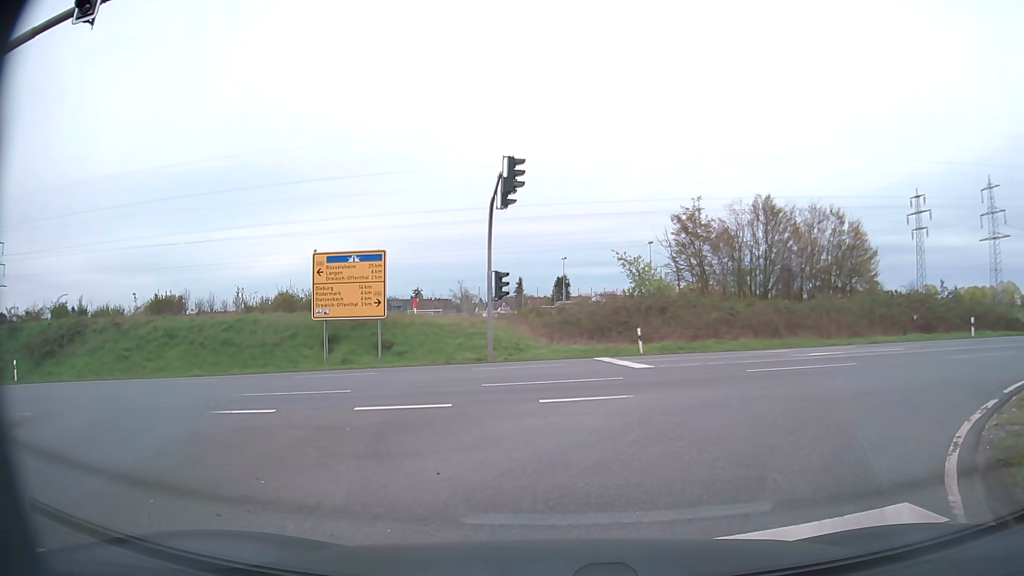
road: secondary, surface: asphalt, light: Day
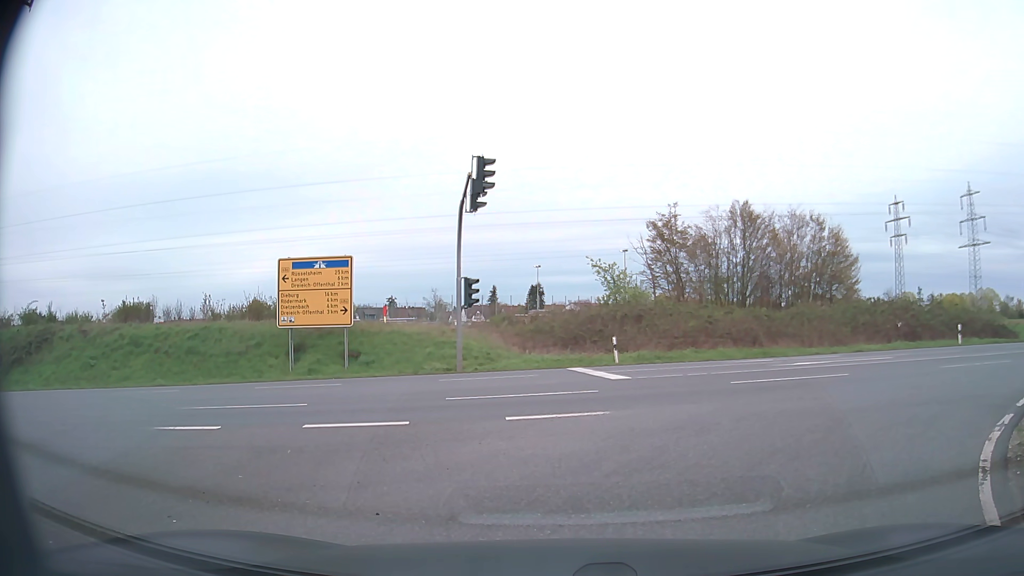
(0.0, +1.1) m; -1°
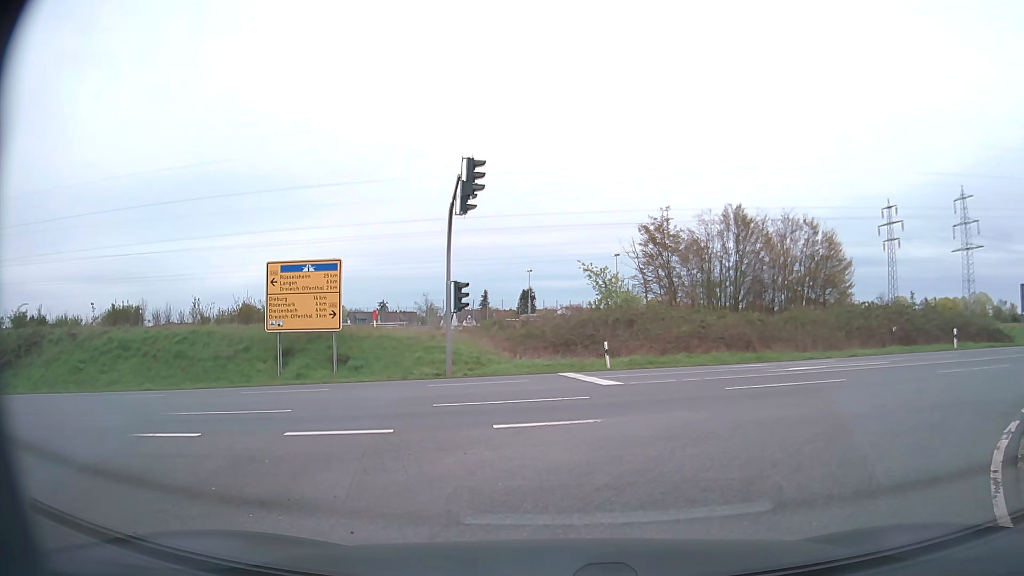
(0.0, +0.4) m; 0°
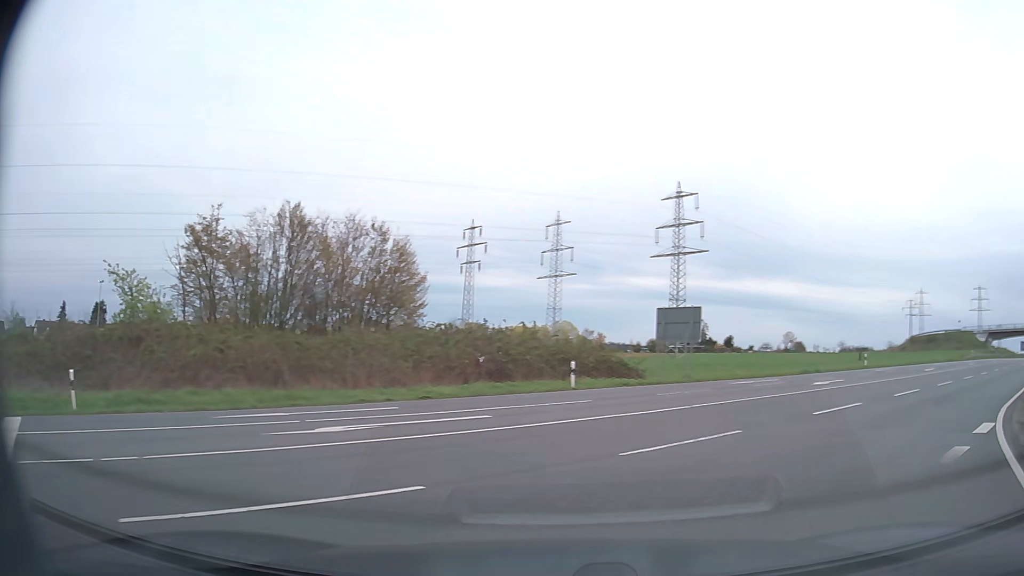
(+3.1, +9.0) m; +39°
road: primary
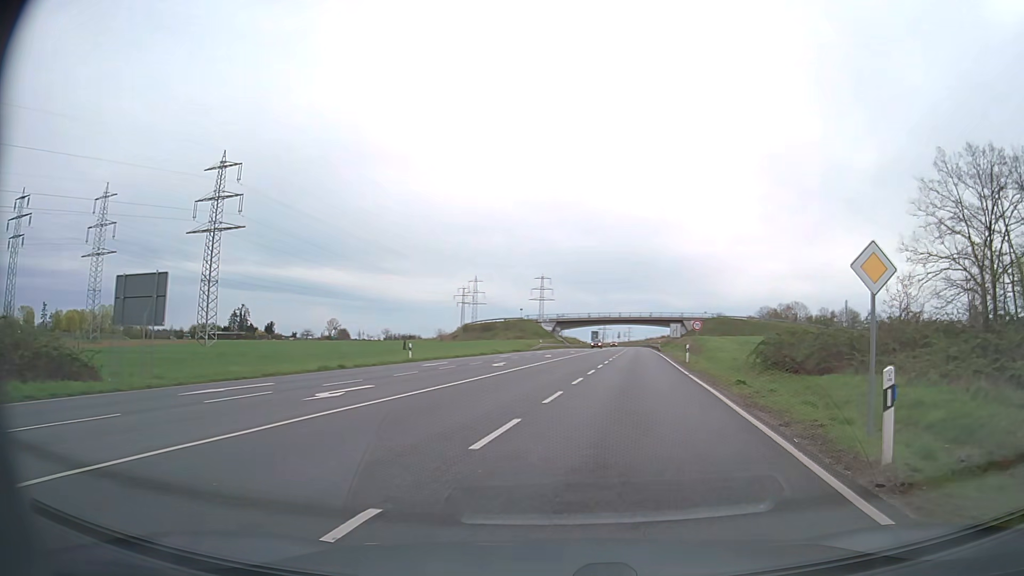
(+4.3, +10.7) m; +39°
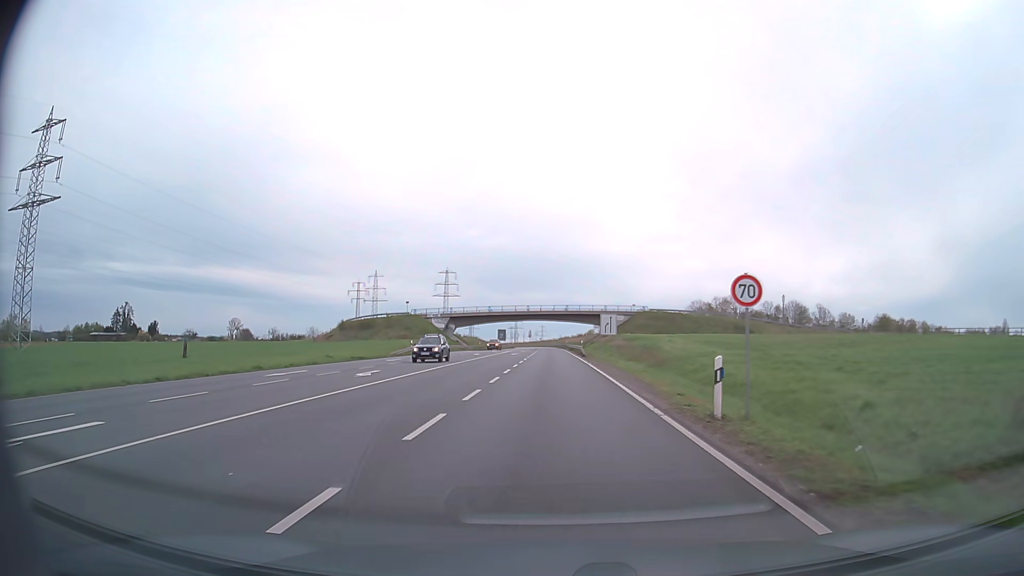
(+3.7, +29.4) m; +8°
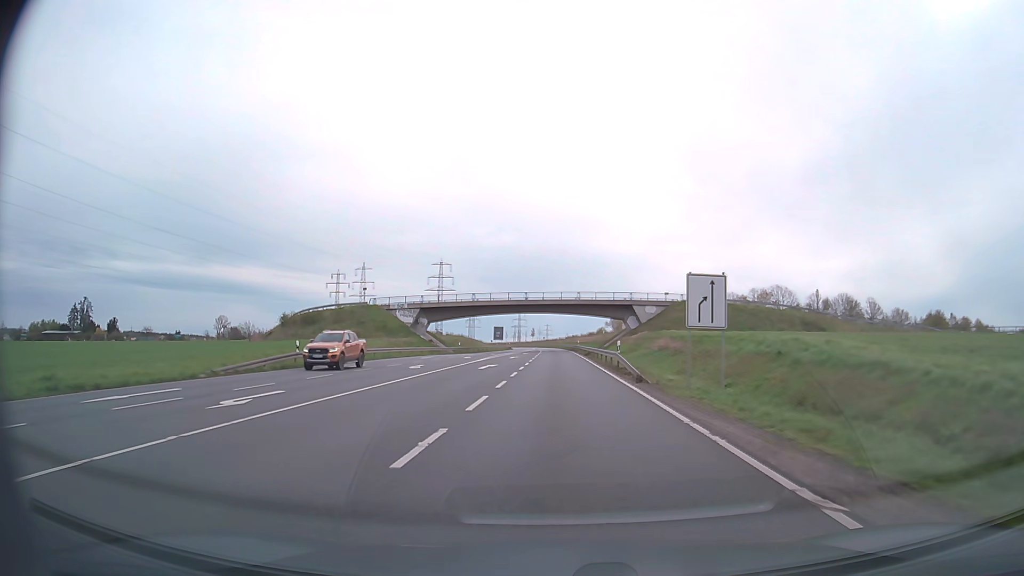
(-0.2, +32.4) m; 0°
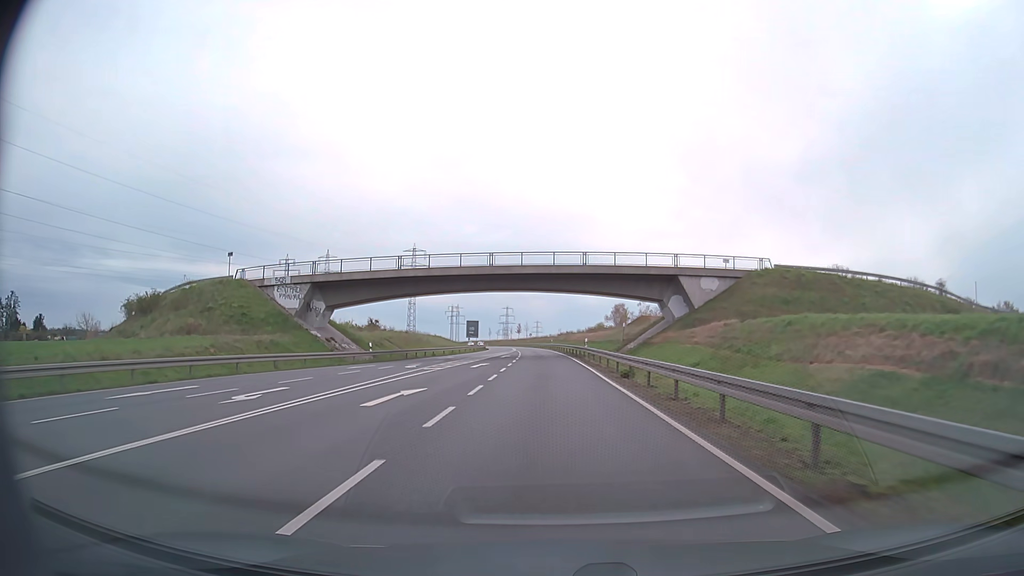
(+0.2, +39.1) m; +1°
(0, +10) (0, +20) (0, +30) (0, +40) (-1, +50) (-1, +60) (-1, +70) (-2, +80) (-3, +90) (-3, +100) m
